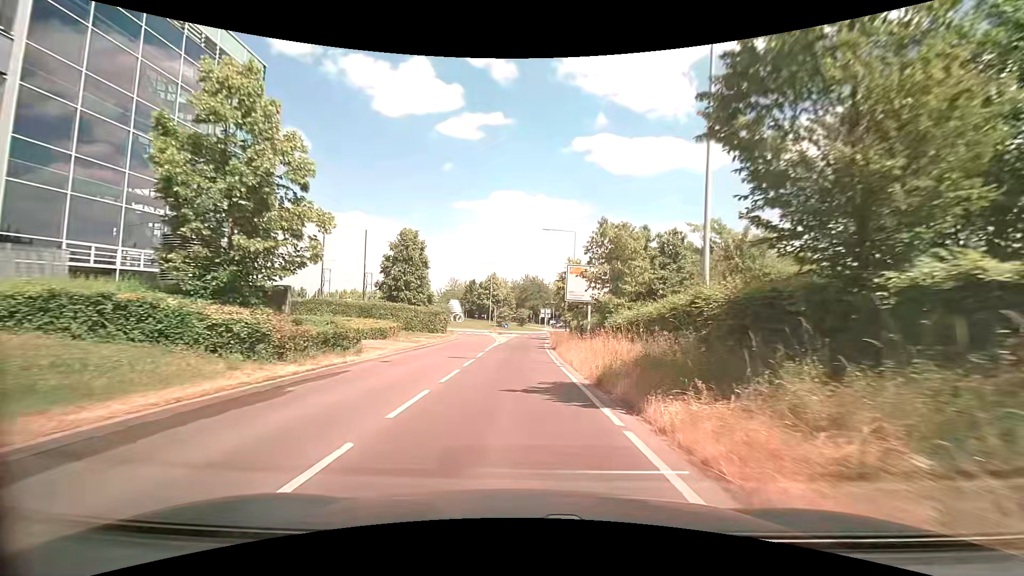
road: tertiary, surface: asphalt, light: Day
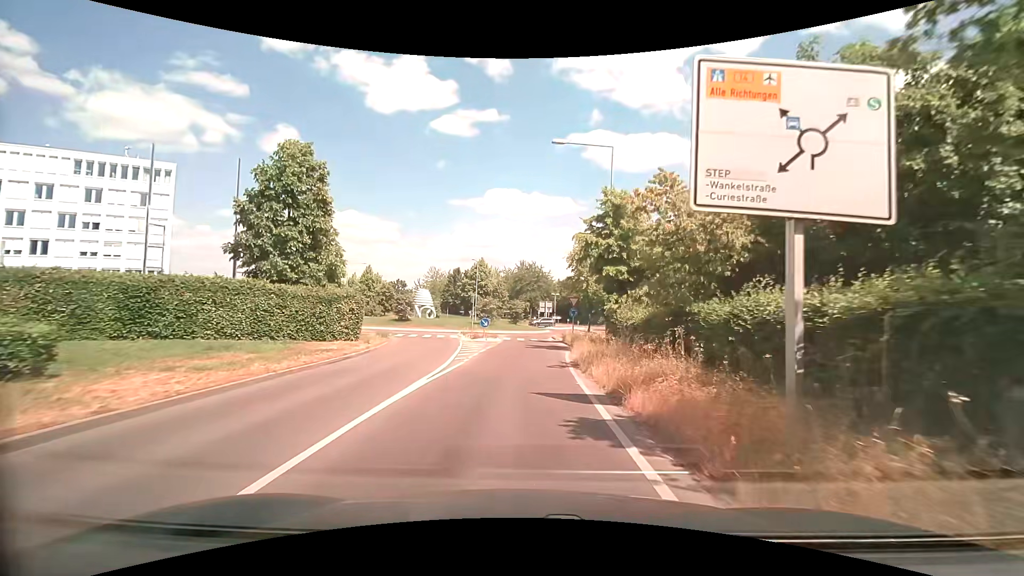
(-0.1, +23.5) m; 0°
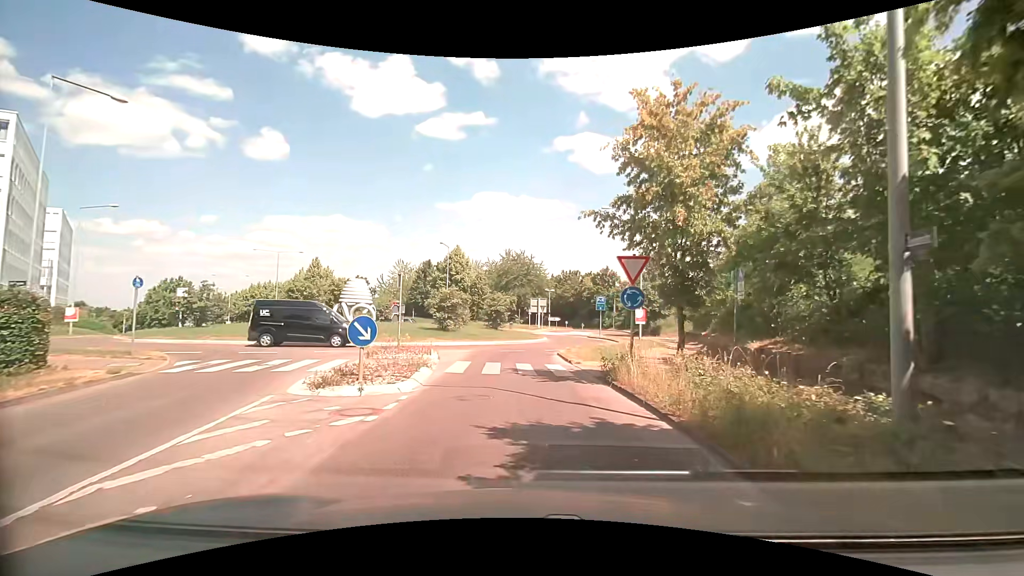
(+0.2, +21.3) m; +2°
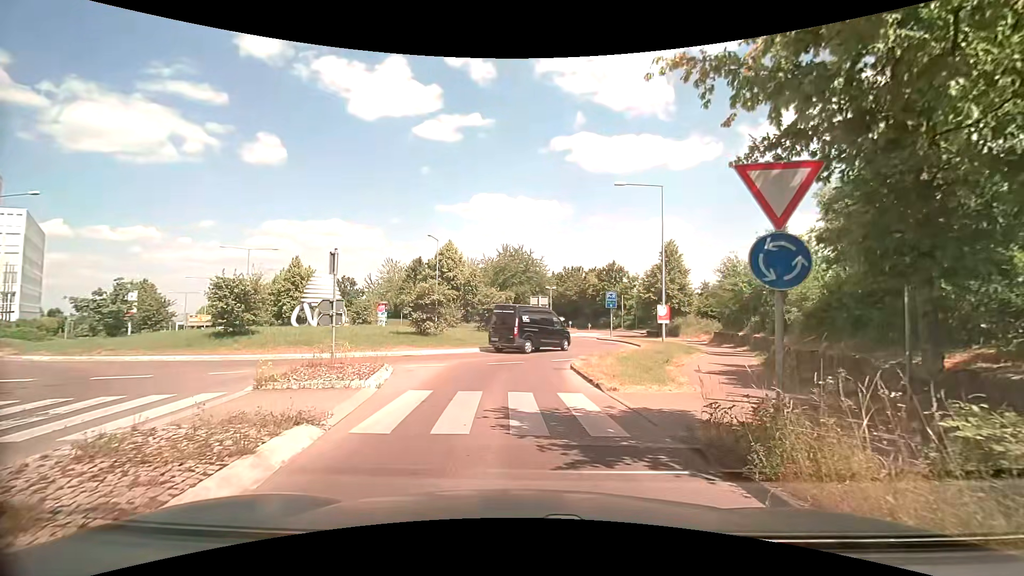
(-0.1, +6.9) m; 0°
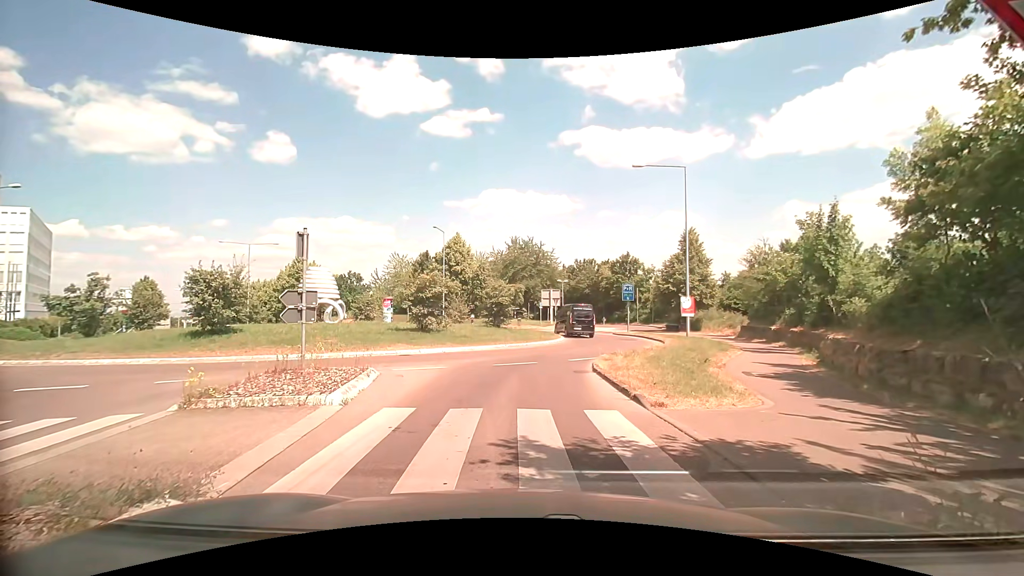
(-0.1, +2.5) m; -3°
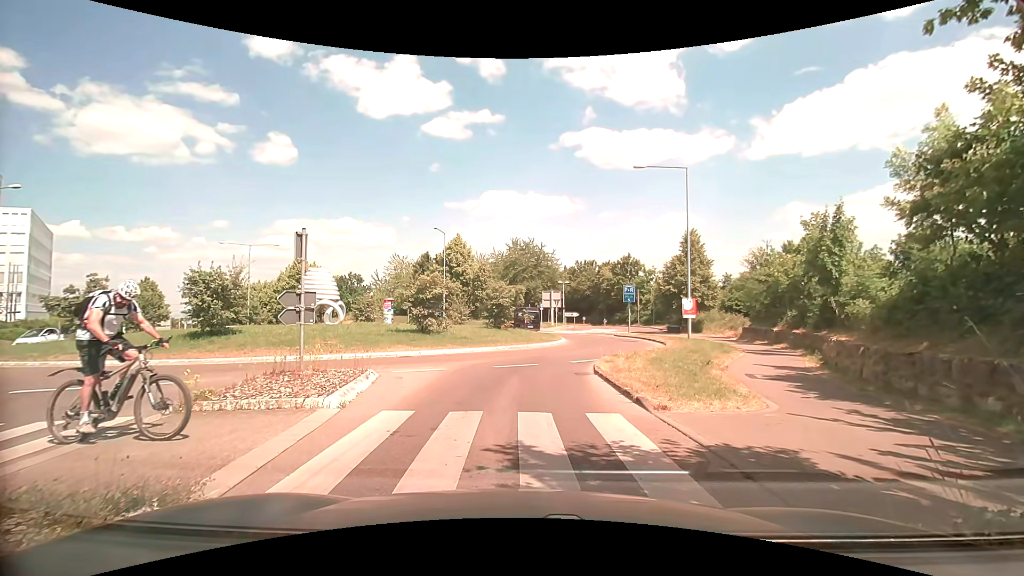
(0.0, +0.2) m; 0°
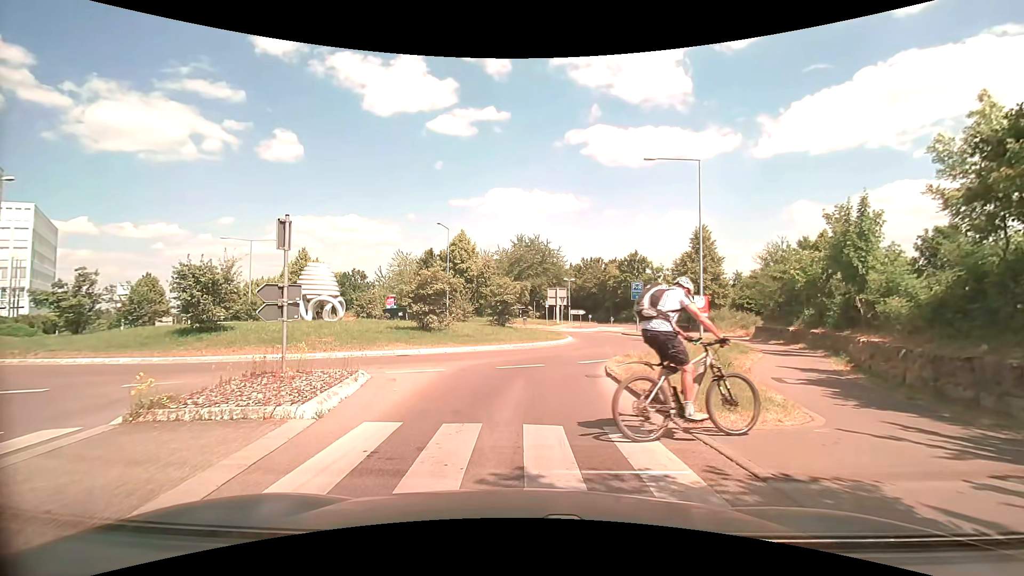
(0.0, +1.1) m; 0°
